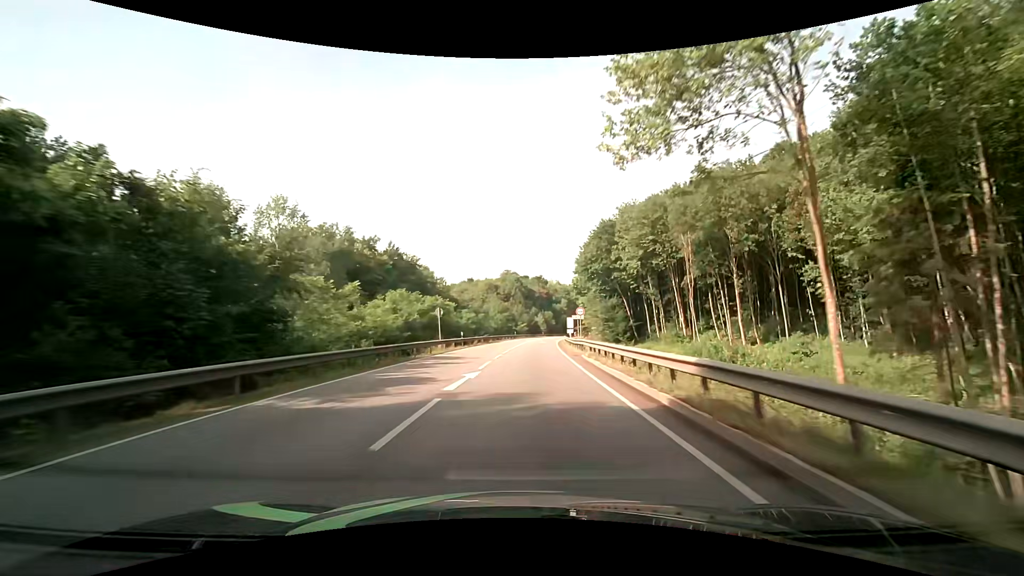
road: primary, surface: asphalt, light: Day
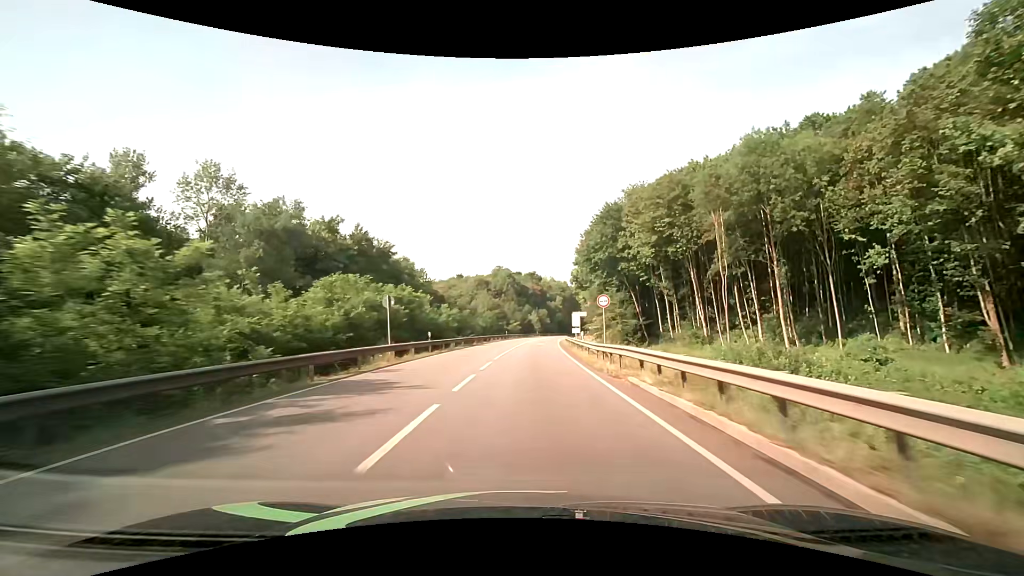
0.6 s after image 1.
(+0.1, +12.5) m; +1°
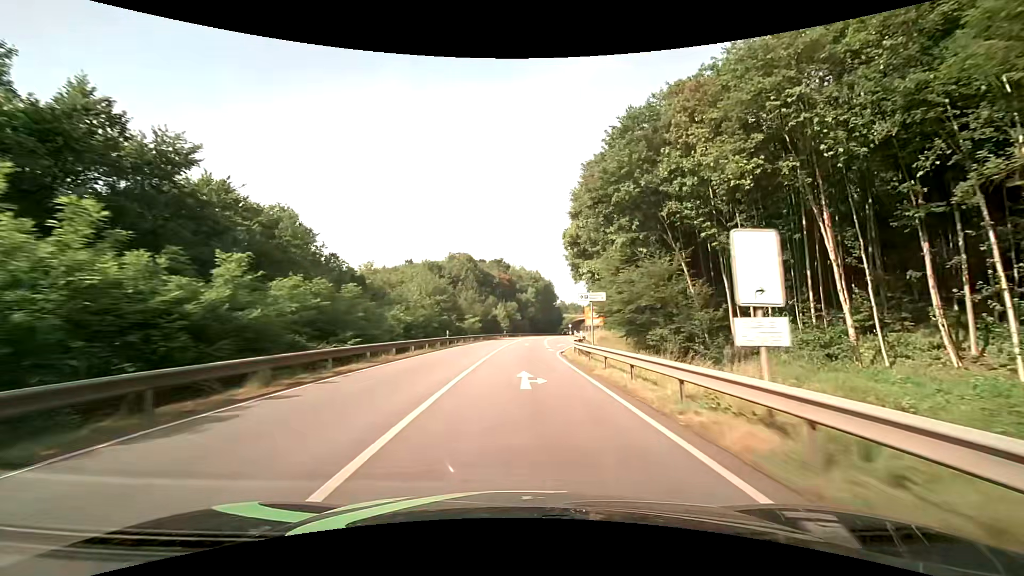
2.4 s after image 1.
(+1.1, +37.6) m; +4°
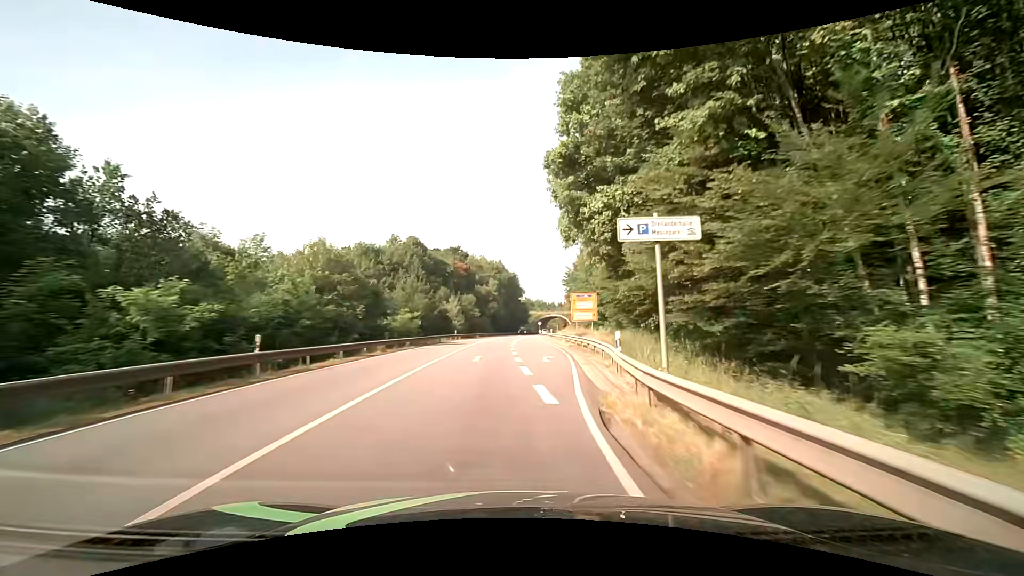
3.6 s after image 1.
(+0.9, +25.1) m; +4°
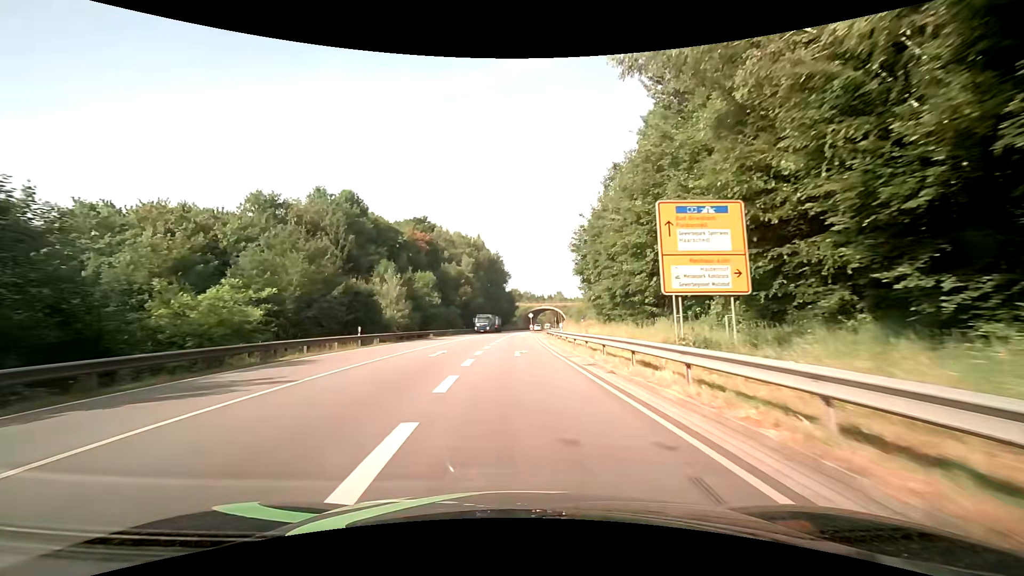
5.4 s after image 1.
(+0.9, +34.8) m; +2°
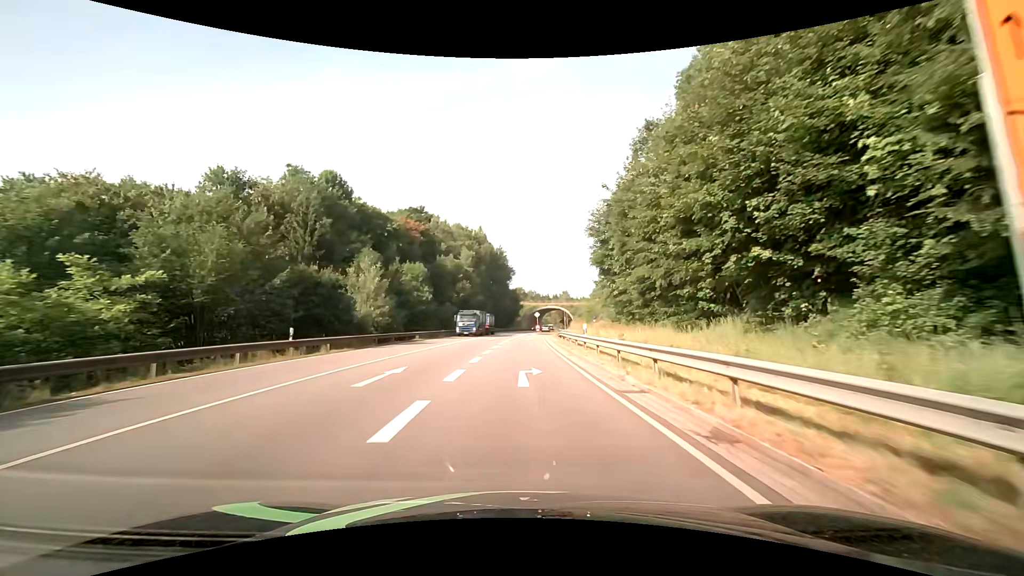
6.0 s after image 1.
(-0.1, +9.9) m; -1°
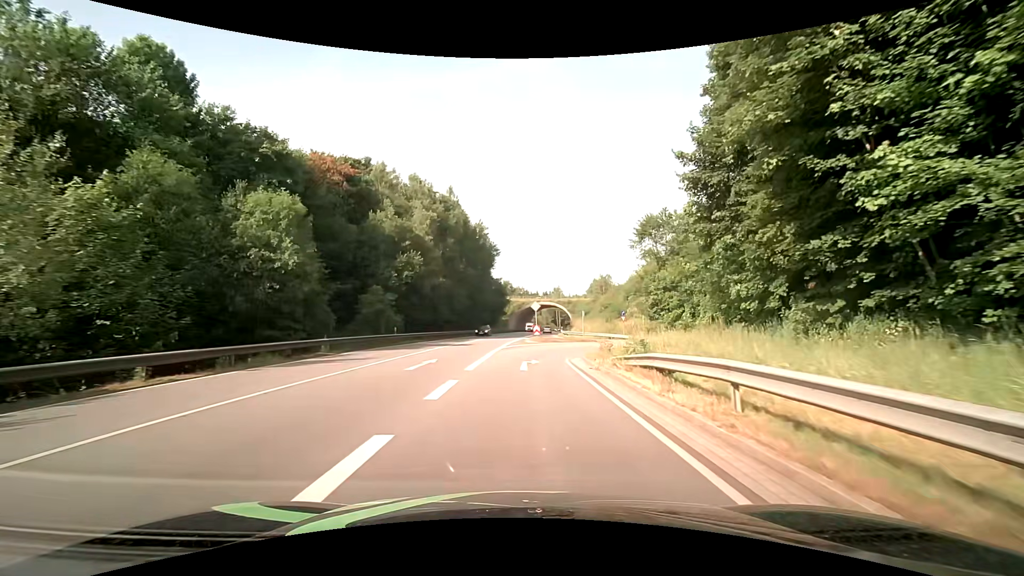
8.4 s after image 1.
(+0.2, +31.8) m; +2°
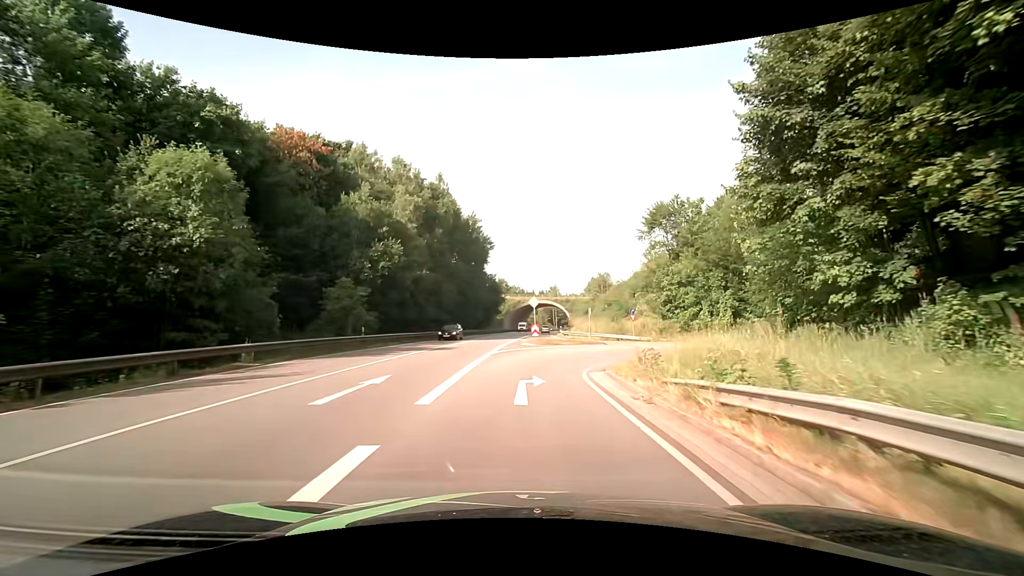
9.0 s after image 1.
(0.0, +6.5) m; 0°
(0, +10) (+2, +20) (+6, +29) (+14, +34) (+24, +37) (+34, +40) (+43, +44) (+51, +49) (+59, +56) (+65, +64) m
